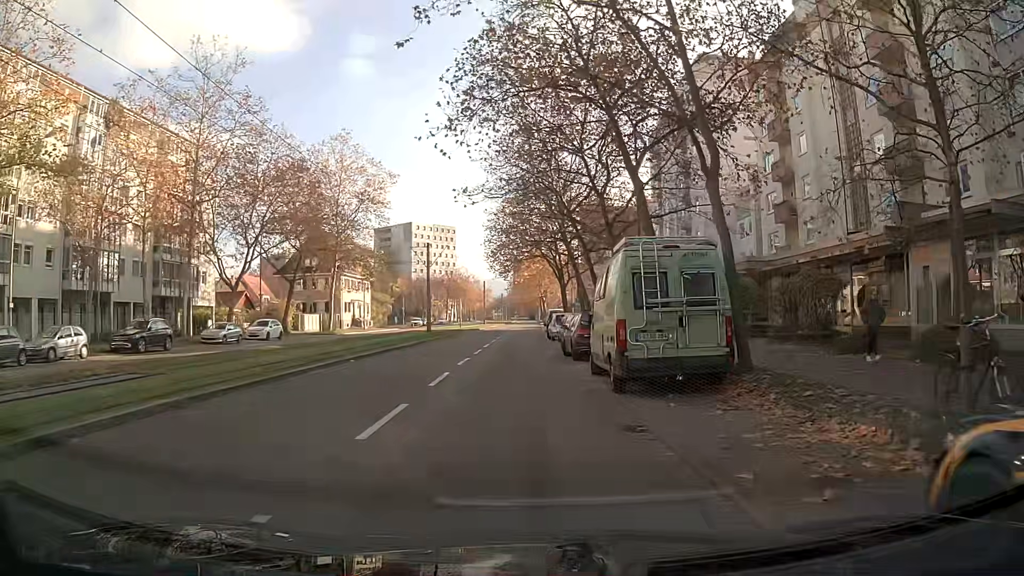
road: tertiary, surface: asphalt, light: Day
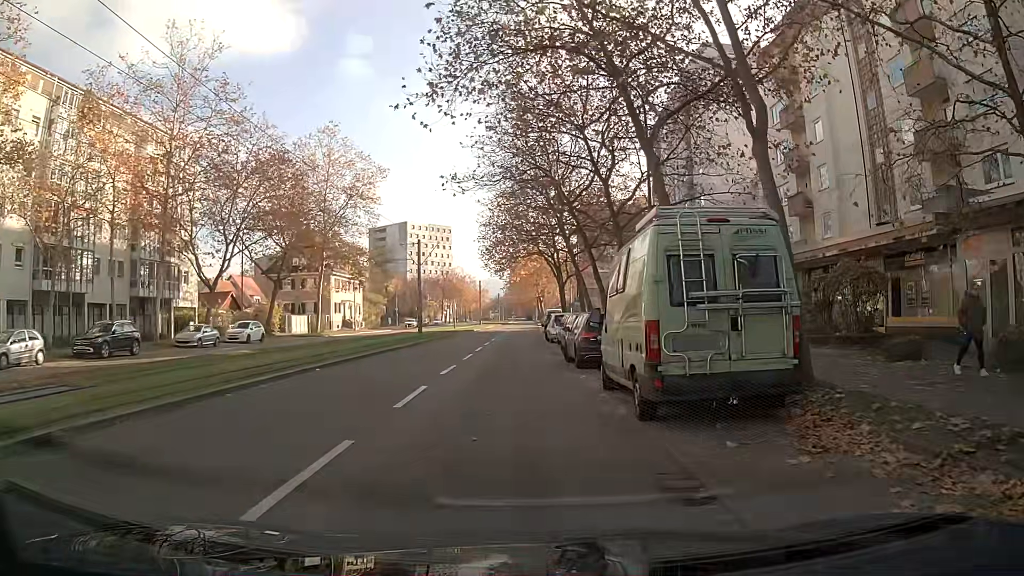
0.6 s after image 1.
(0.0, +3.0) m; 0°
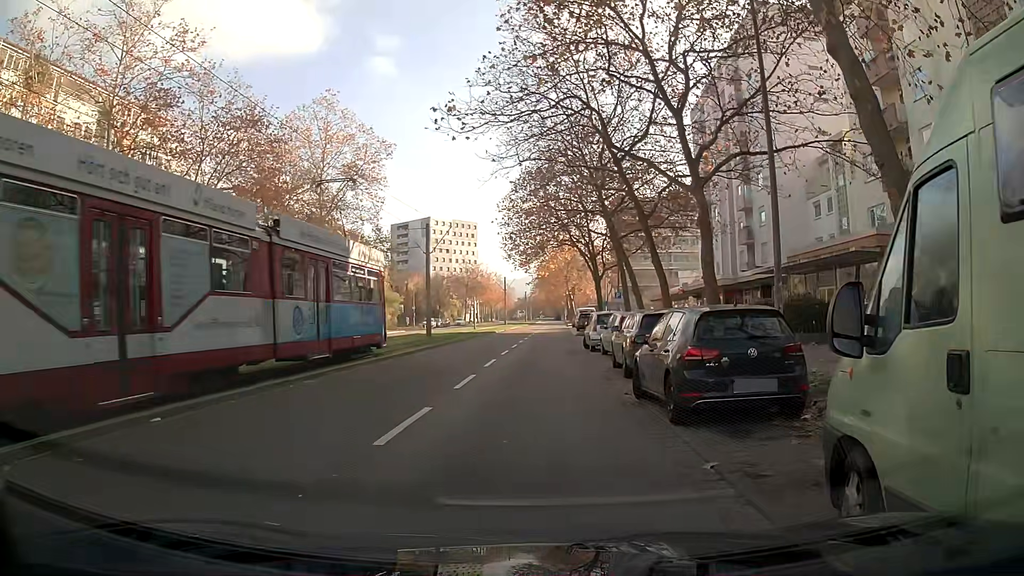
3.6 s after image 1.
(-0.3, +8.7) m; -3°
